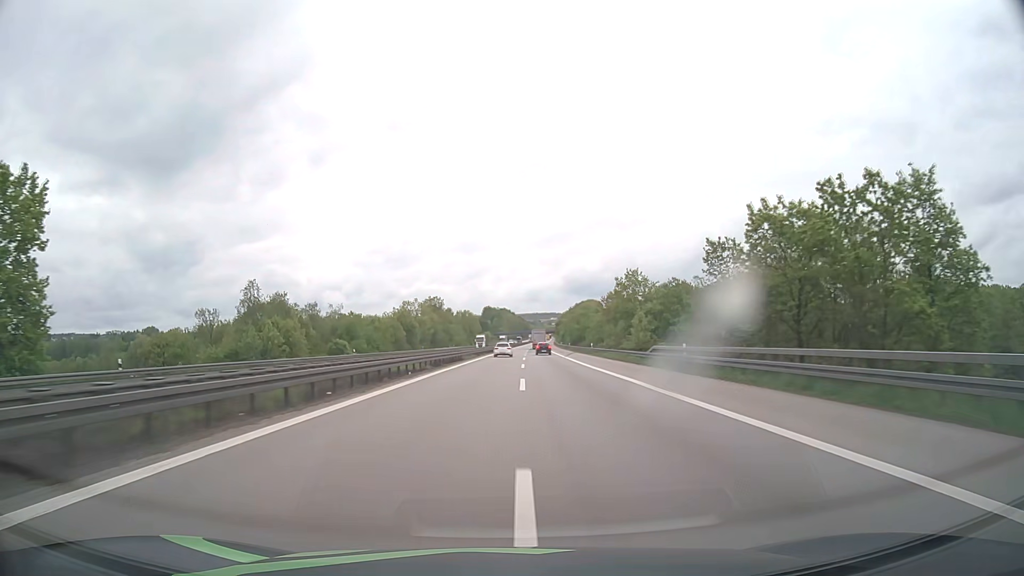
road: motorway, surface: asphalt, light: Day
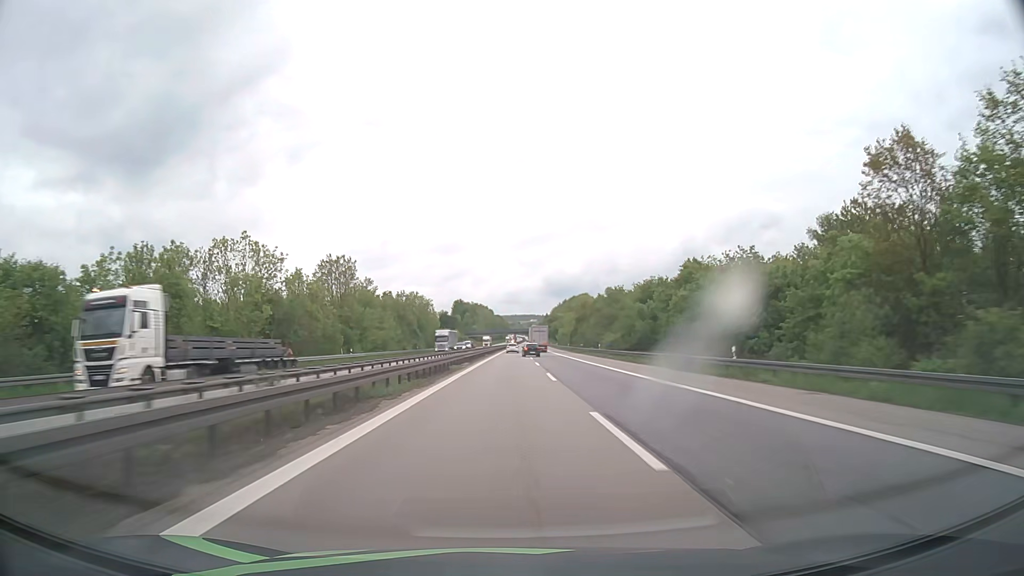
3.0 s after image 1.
(+1.4, +102.9) m; +2°
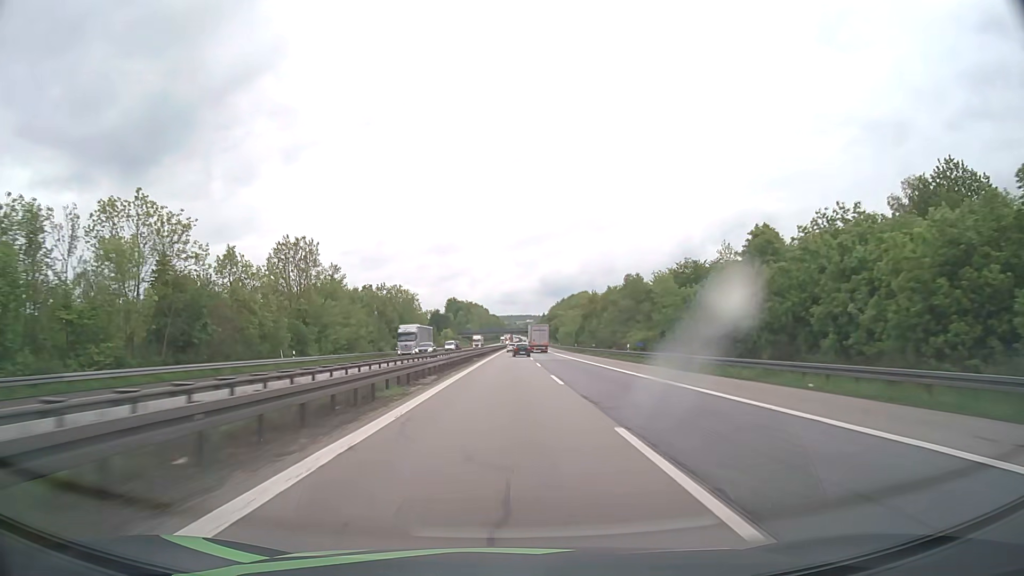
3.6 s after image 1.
(+0.1, +20.6) m; 0°
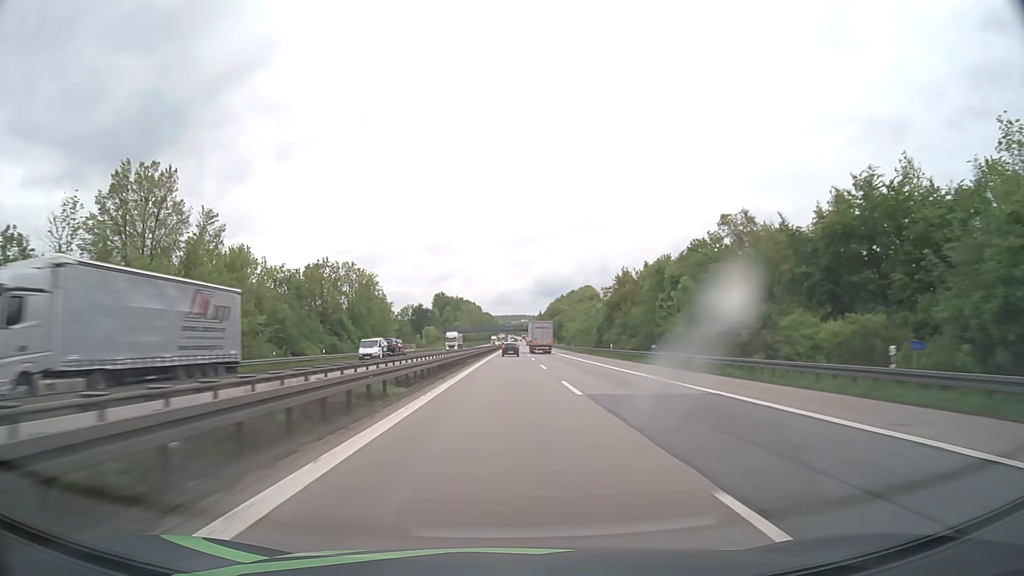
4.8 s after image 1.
(+0.2, +41.2) m; +1°
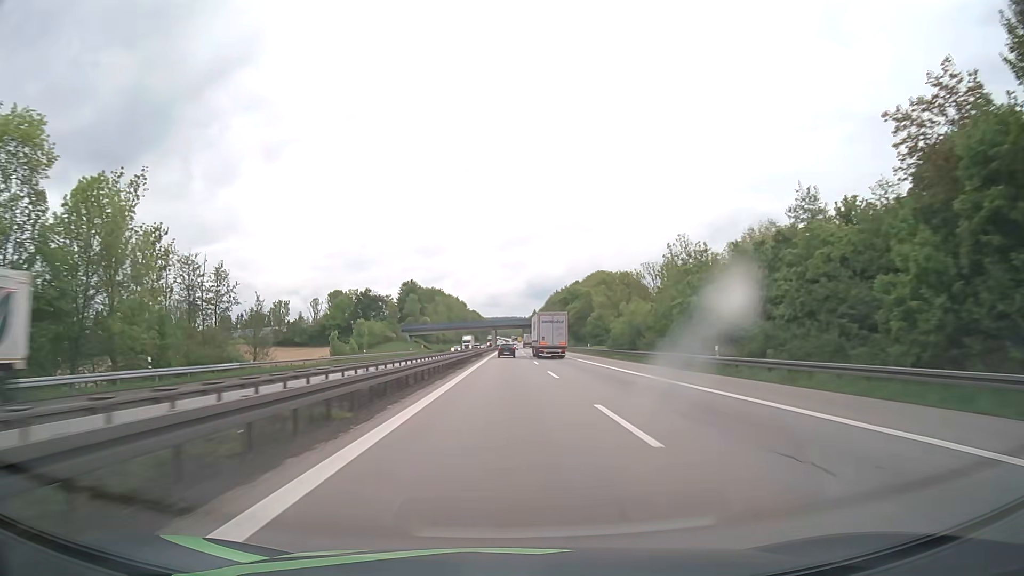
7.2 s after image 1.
(+0.7, +81.9) m; +1°
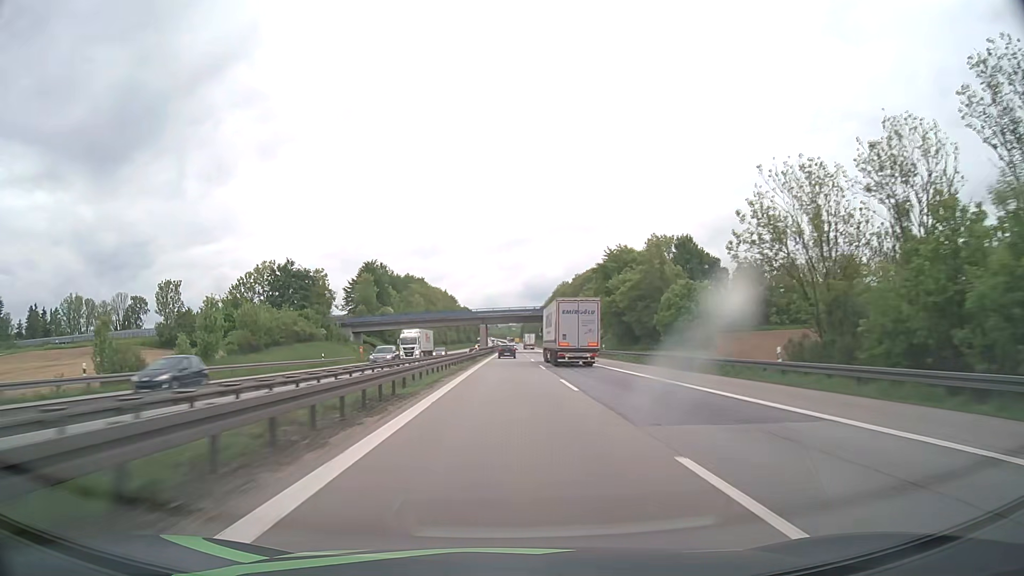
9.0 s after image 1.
(+0.1, +61.5) m; 0°
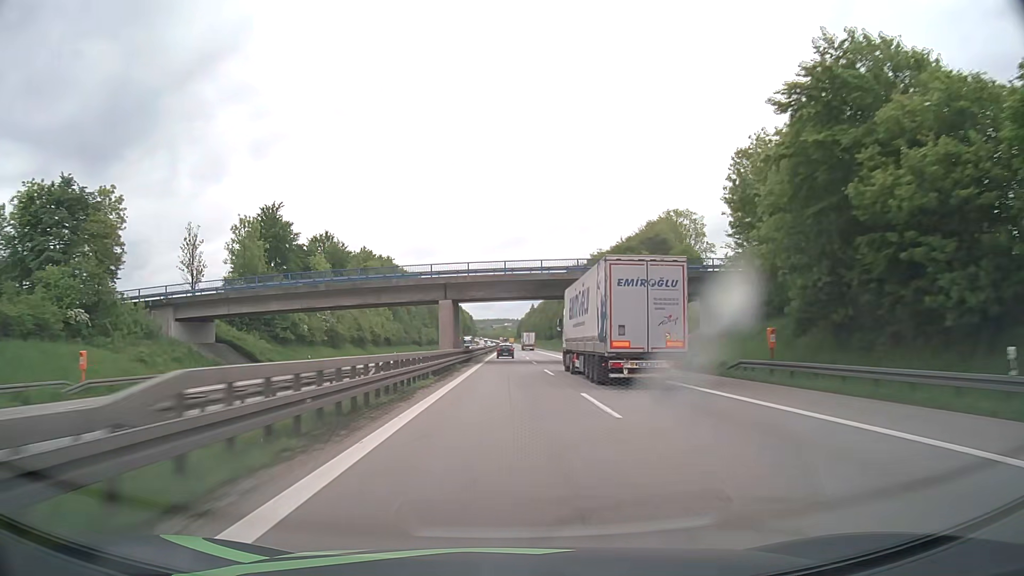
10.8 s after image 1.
(+0.2, +61.7) m; 0°
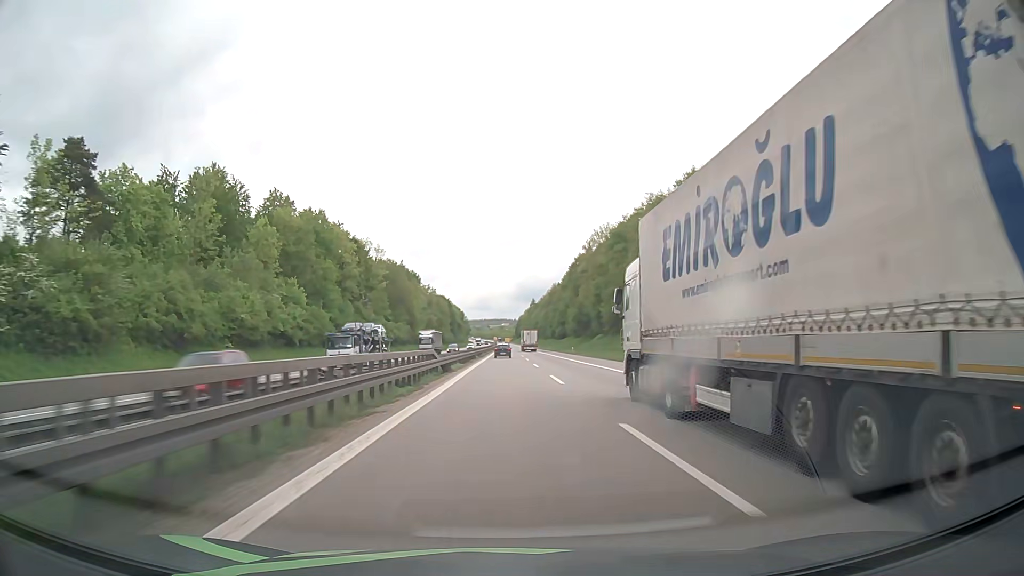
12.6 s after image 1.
(+0.2, +61.8) m; +1°
(0, +10) (0, +20) (0, +30) (0, +40) (0, +50) (0, +60) (-1, +70) (-1, +80) (-1, +90) (-1, +100) m
